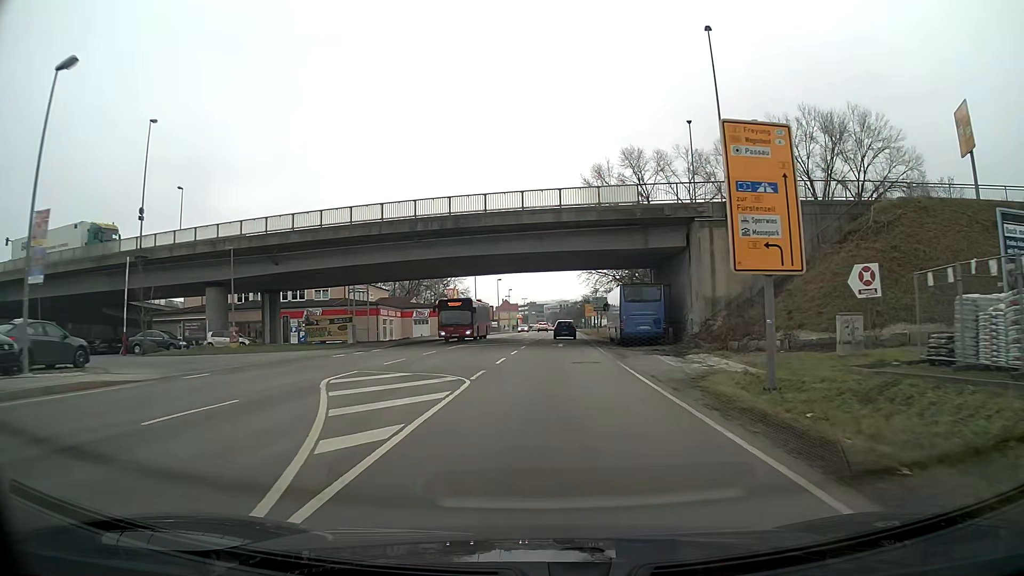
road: primary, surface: asphalt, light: Day
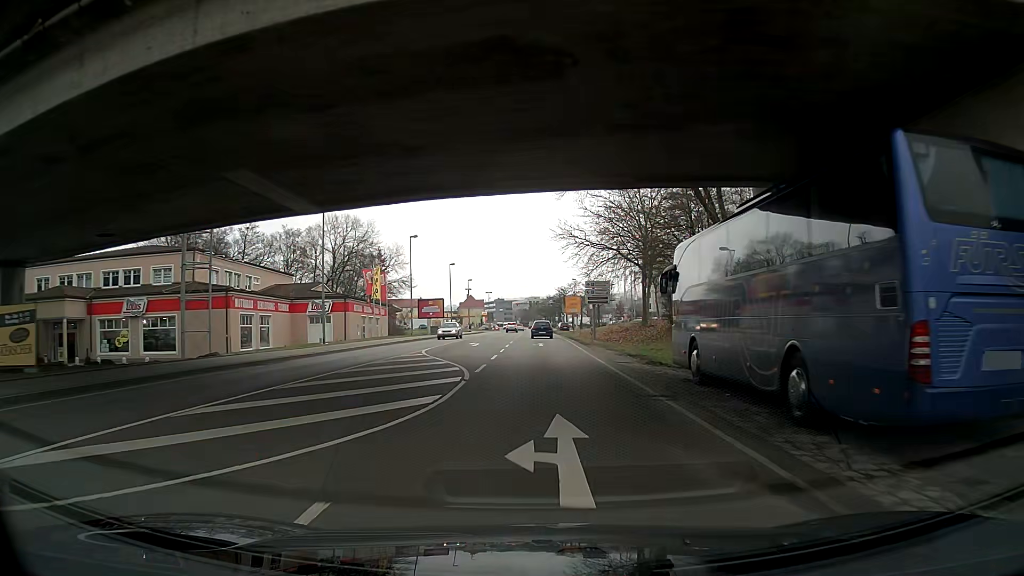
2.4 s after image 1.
(+0.7, +30.9) m; +2°
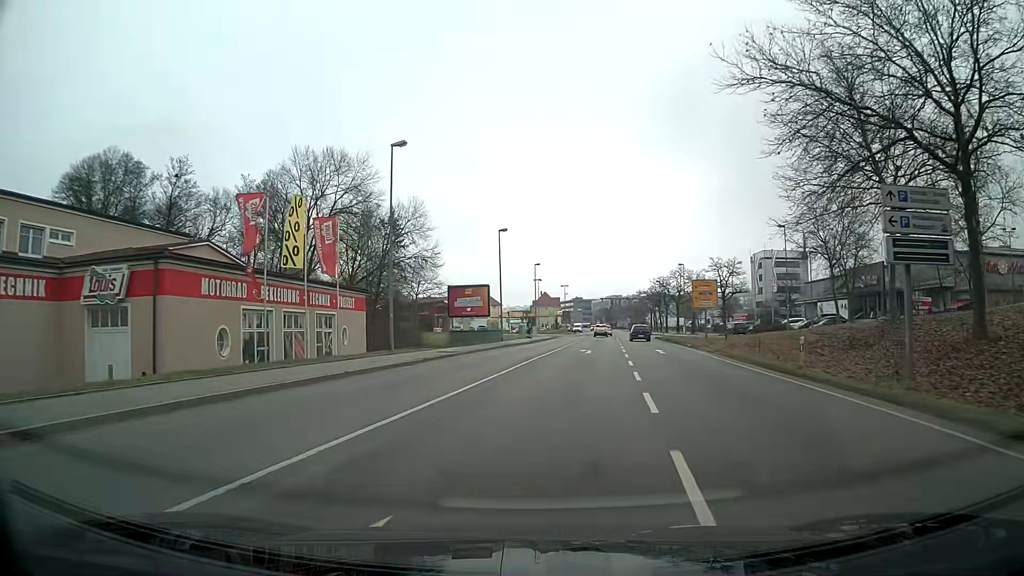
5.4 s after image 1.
(-2.1, +37.5) m; -6°
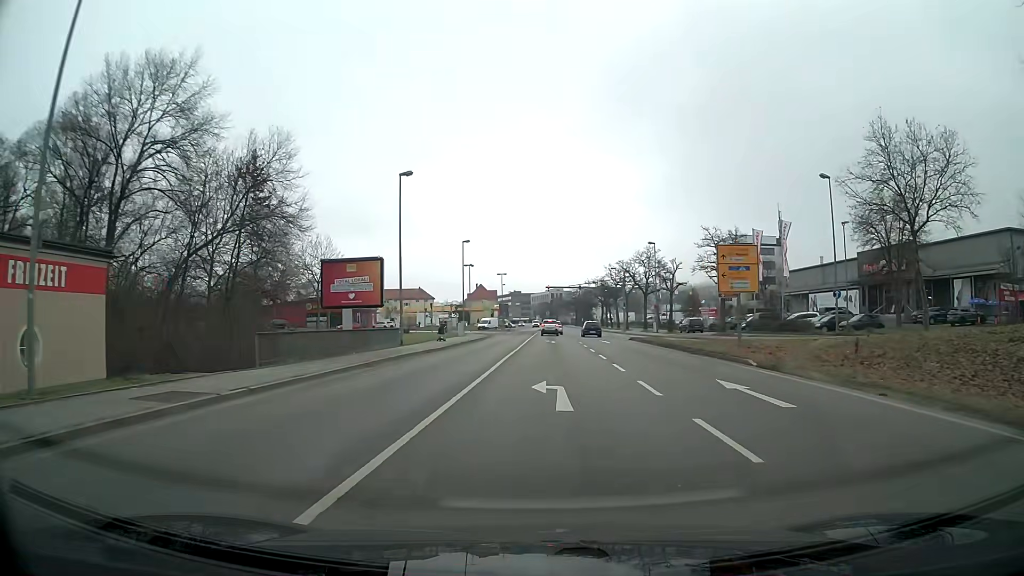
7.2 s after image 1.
(+1.1, +21.9) m; +5°
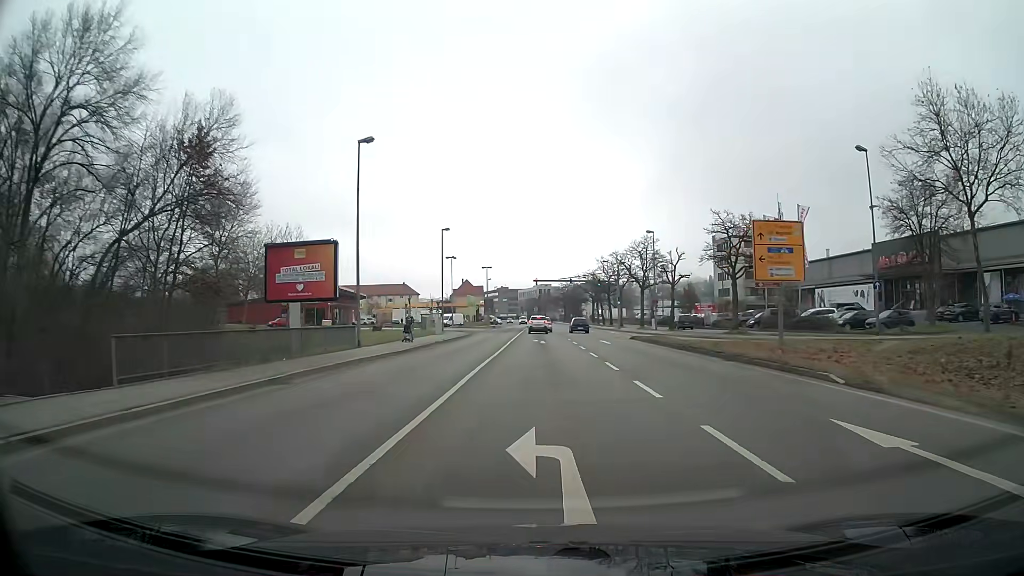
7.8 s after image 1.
(0.0, +6.9) m; +1°
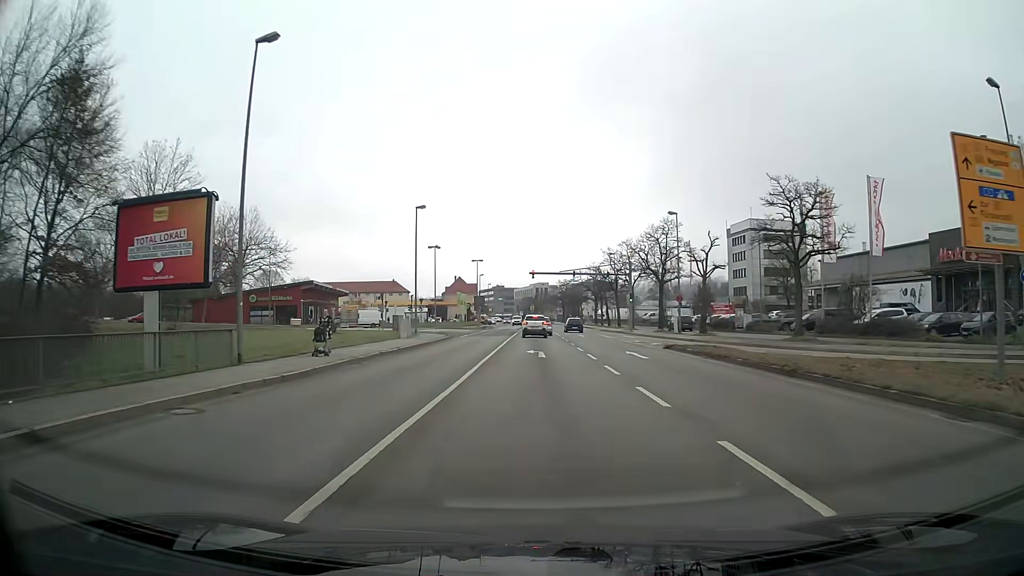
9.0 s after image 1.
(+0.1, +12.9) m; 0°
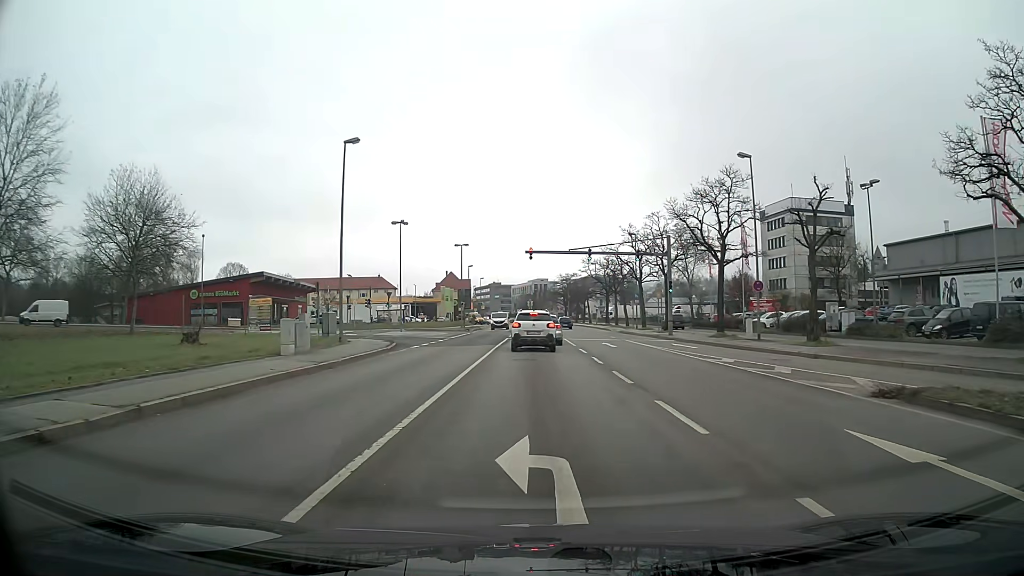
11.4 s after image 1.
(0.0, +20.1) m; 0°
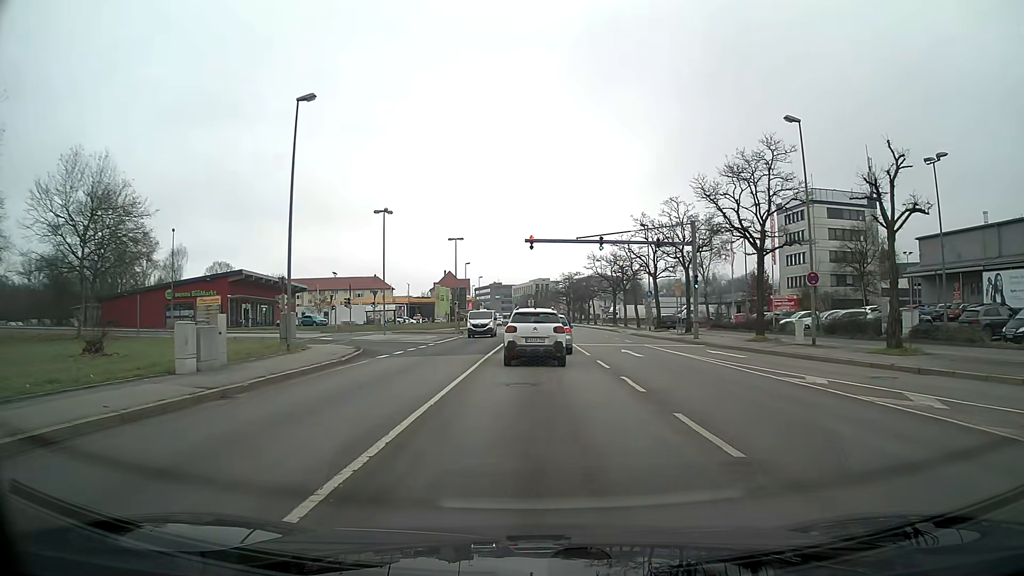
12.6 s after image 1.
(0.0, +7.1) m; 0°
